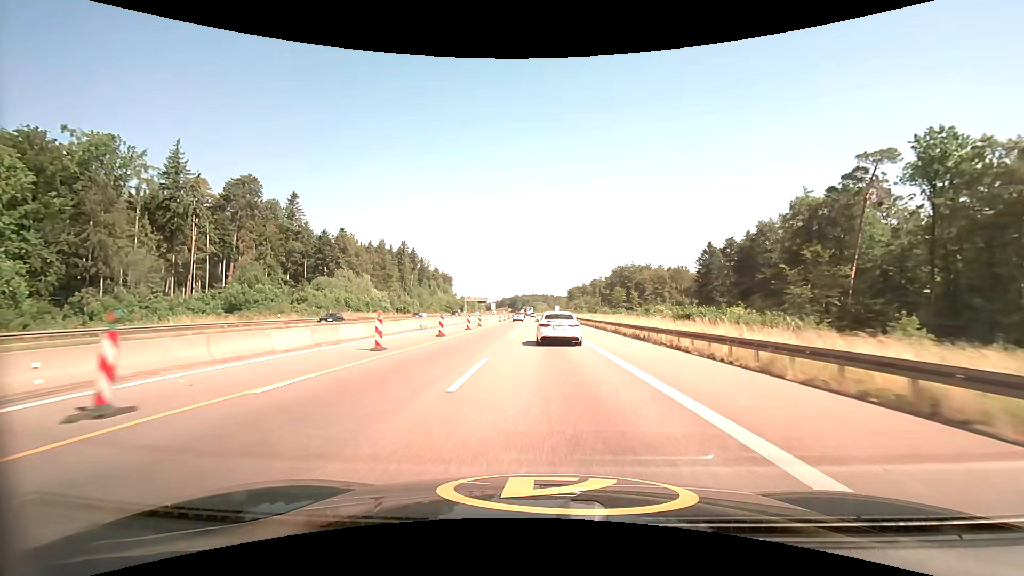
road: motorway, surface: asphalt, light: Day
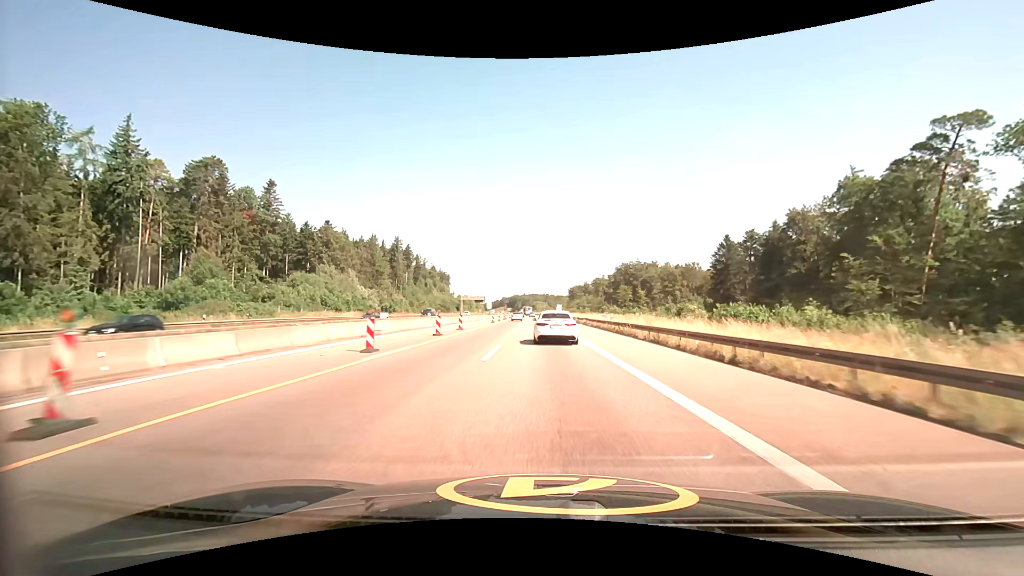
(0.0, +12.5) m; 0°
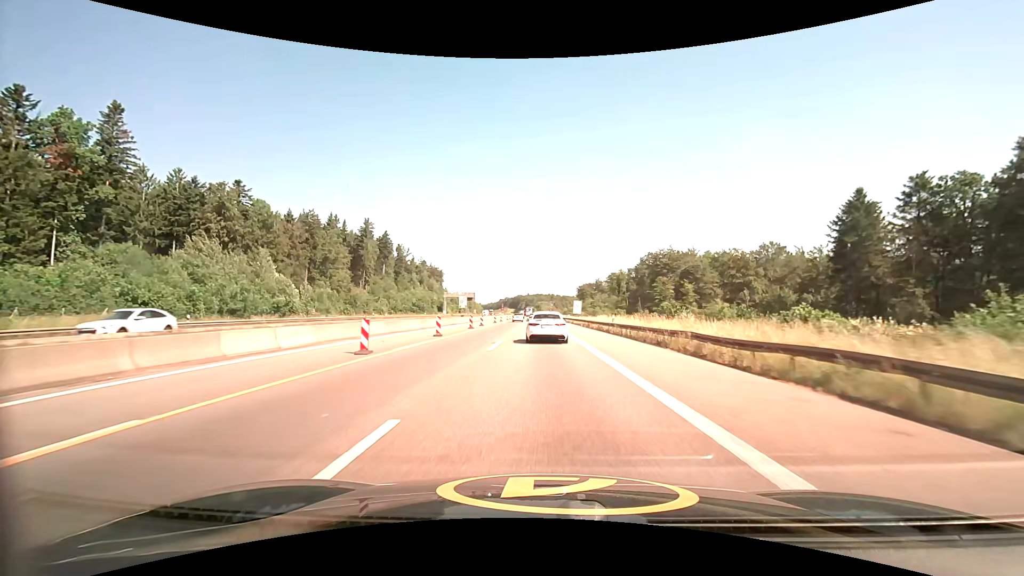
(-0.2, +49.9) m; -1°
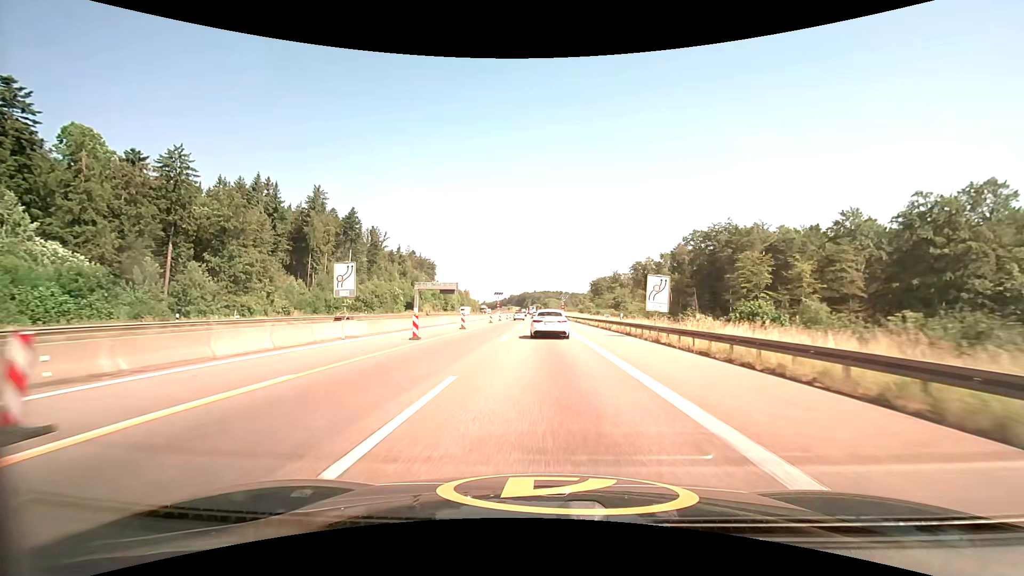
(-0.4, +49.9) m; -1°
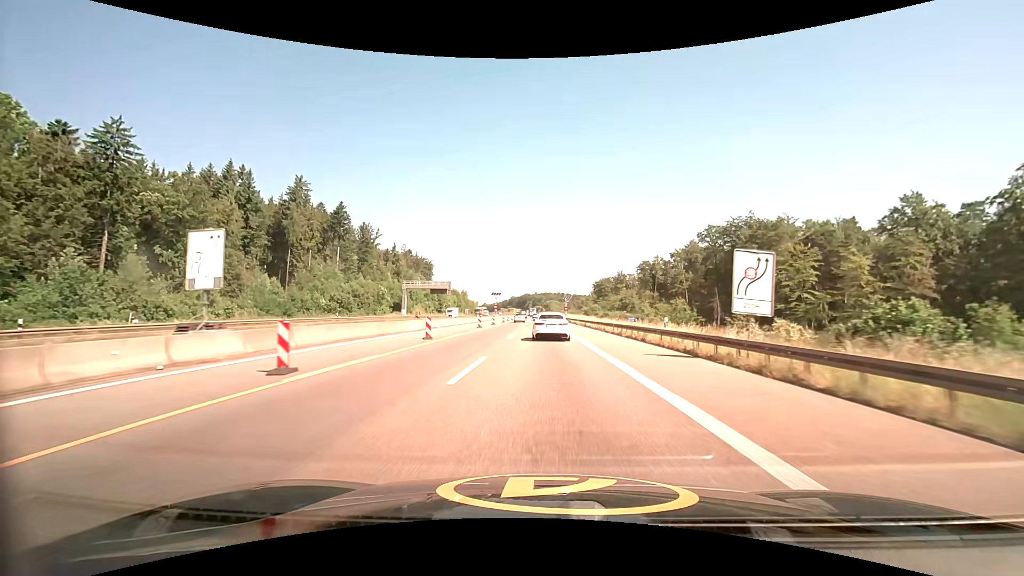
(0.0, +12.4) m; 0°
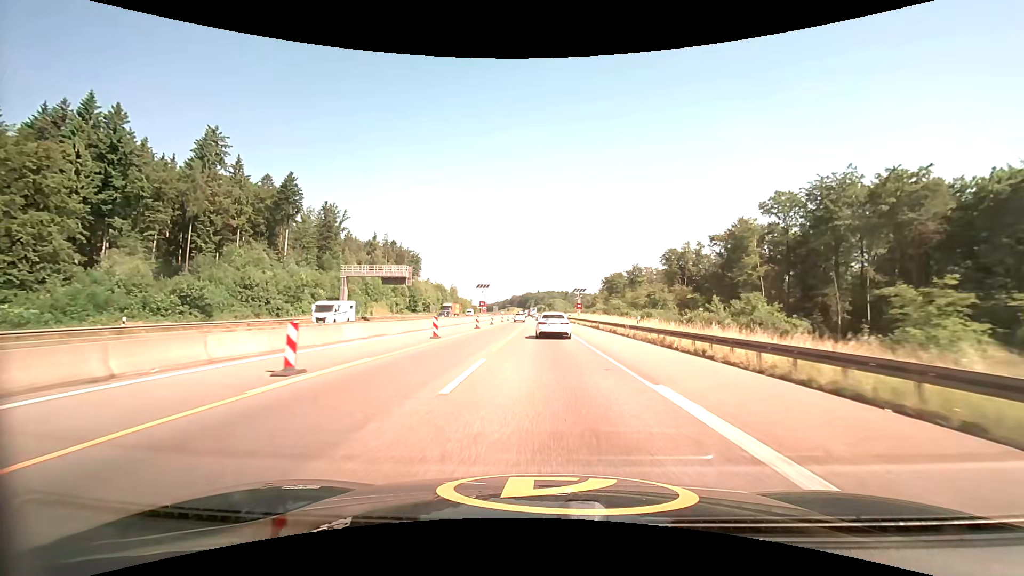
(-0.1, +37.2) m; 0°
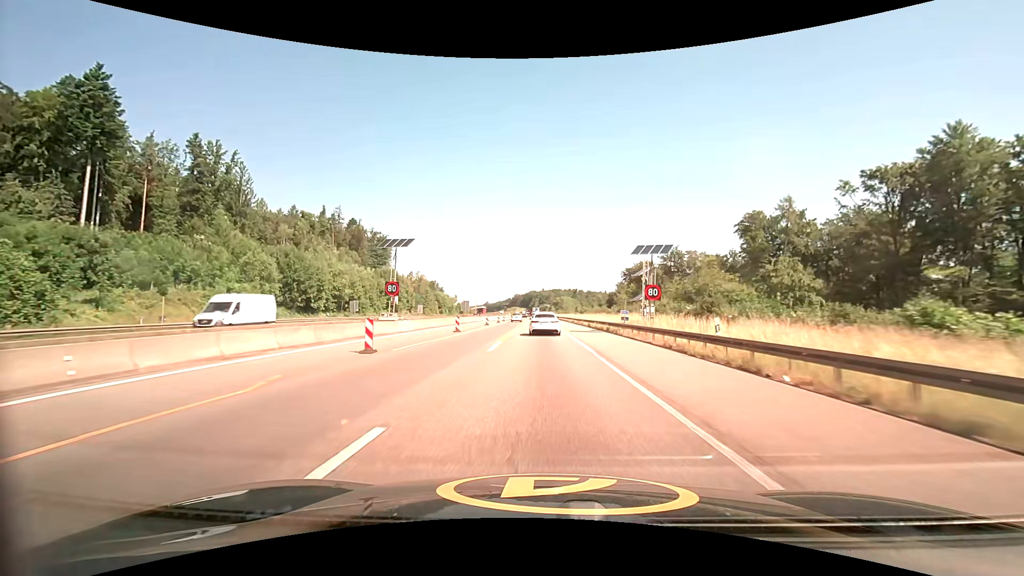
(+0.1, +62.3) m; 0°
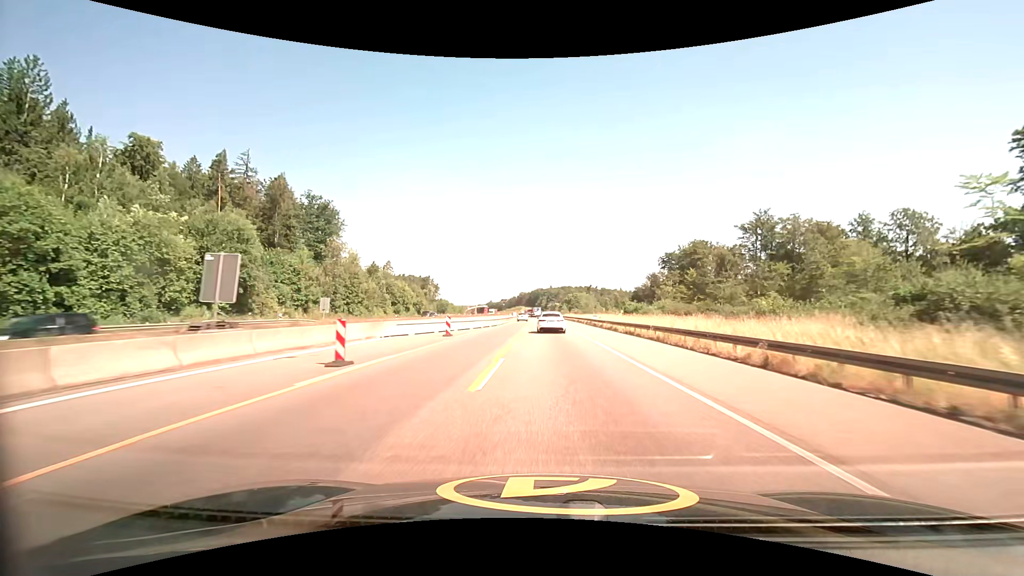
(-1.1, +62.7) m; -1°
(0, +10) (0, +20) (0, +30) (0, +40) (0, +50) (0, +60) (0, +70) (0, +80) (0, +90) (+1, +100) m
